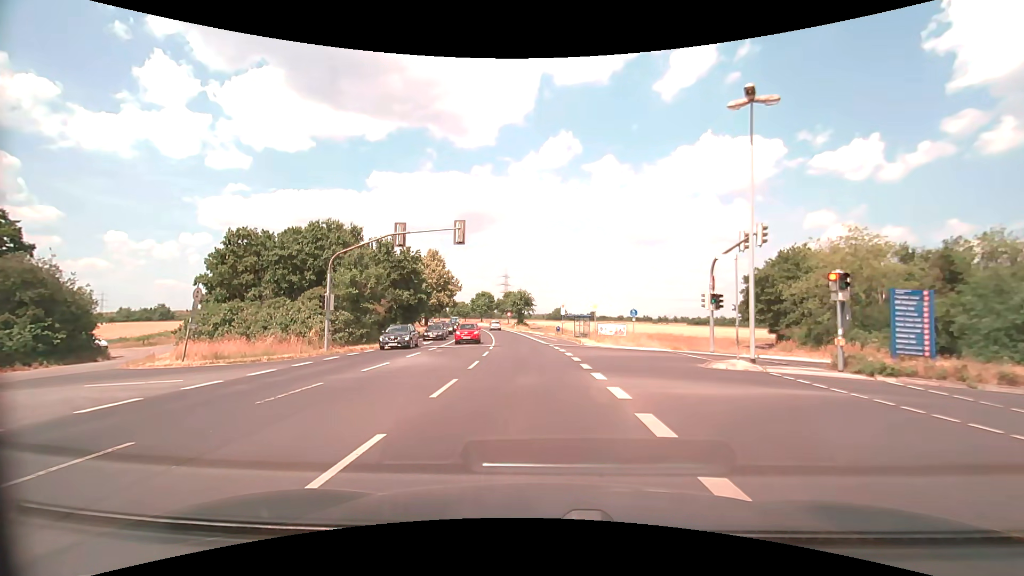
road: secondary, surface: asphalt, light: Day
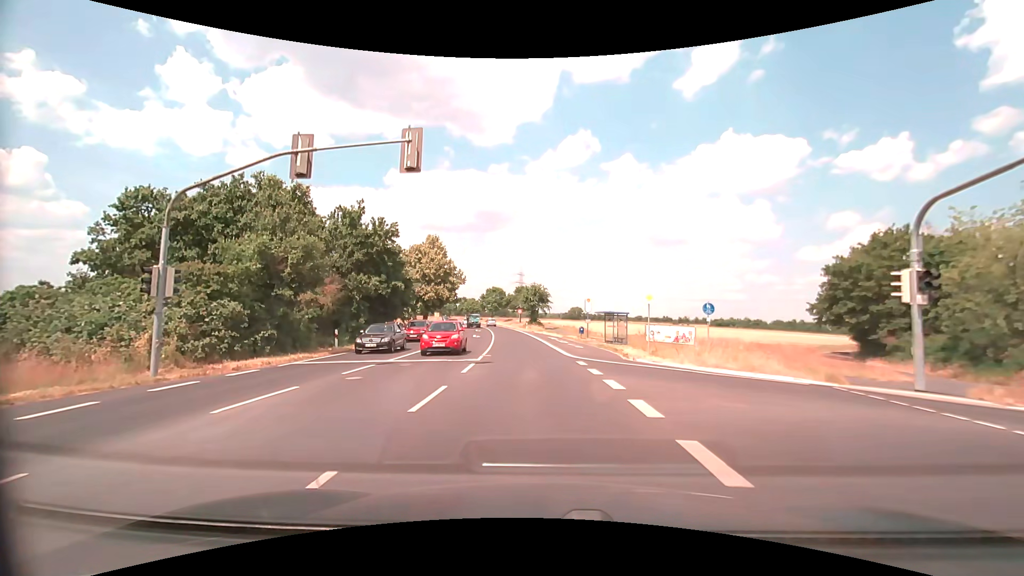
(-0.1, +14.0) m; -1°
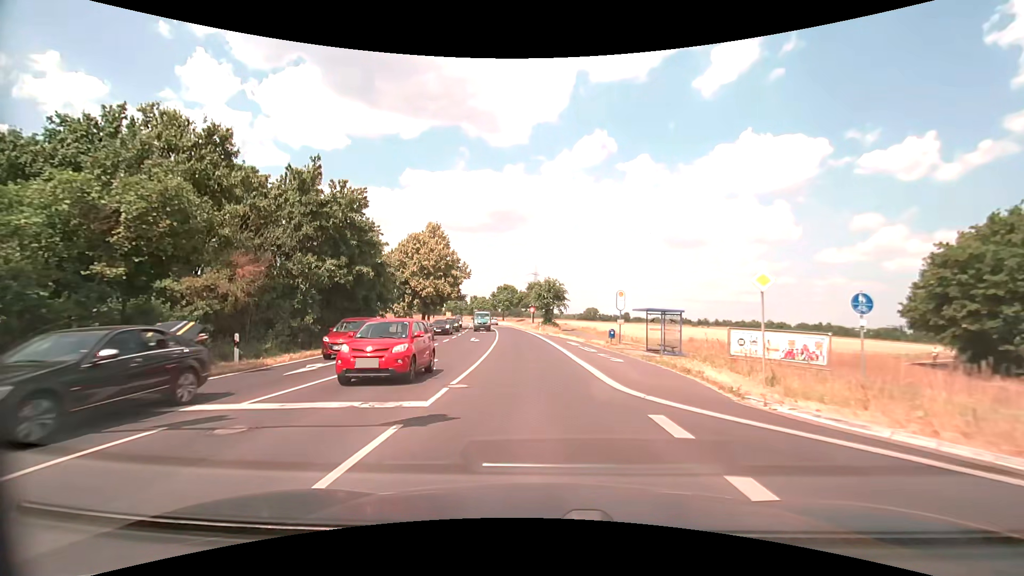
(-0.1, +10.4) m; -2°
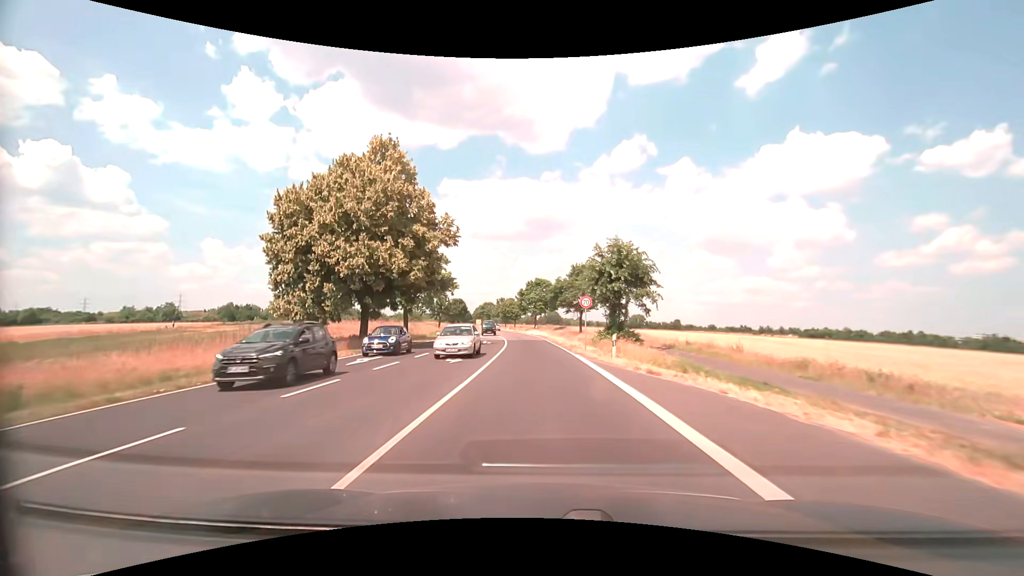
(-1.3, +36.7) m; -4°
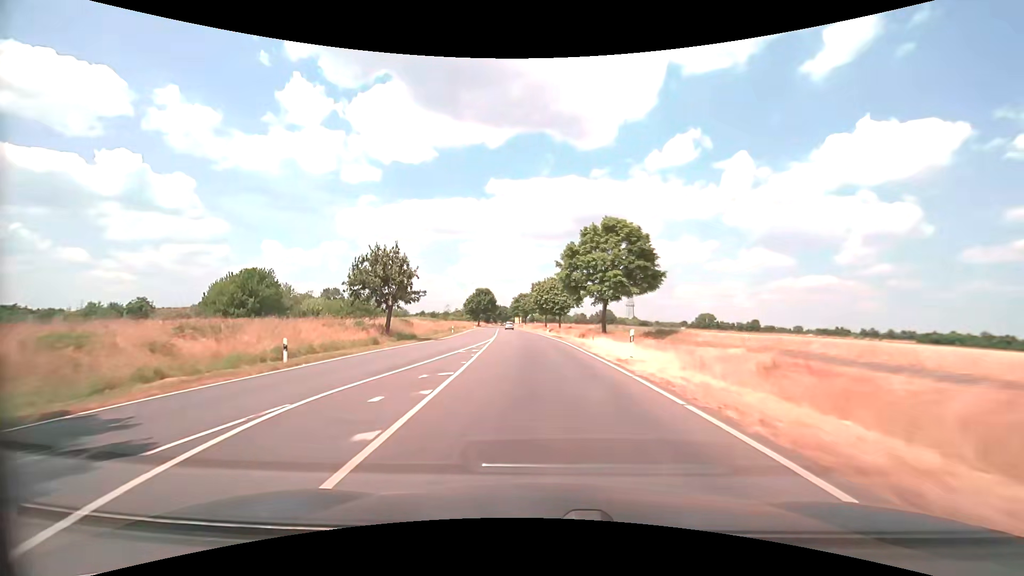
(-2.4, +53.4) m; -6°
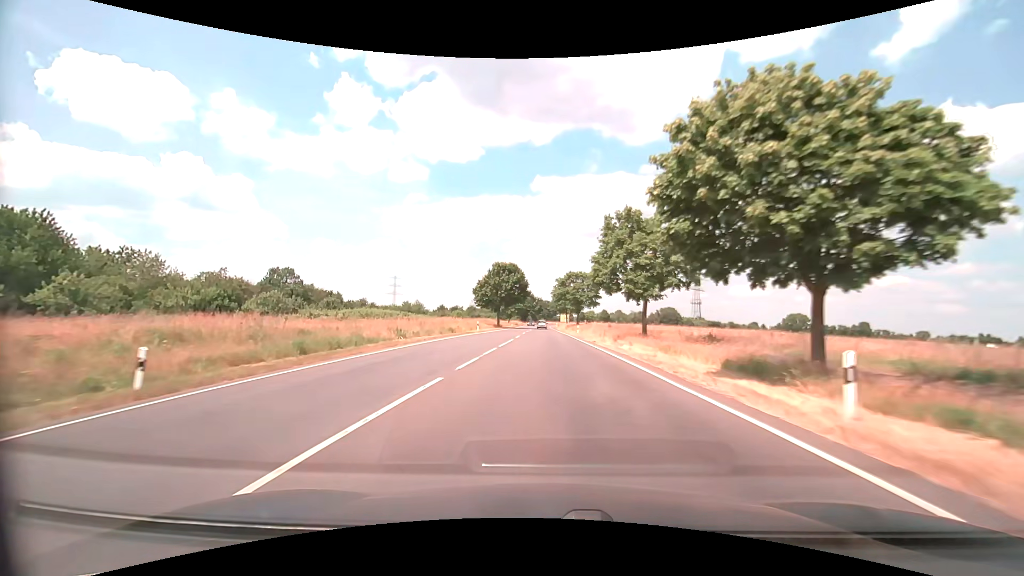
(-2.8, +58.8) m; -5°
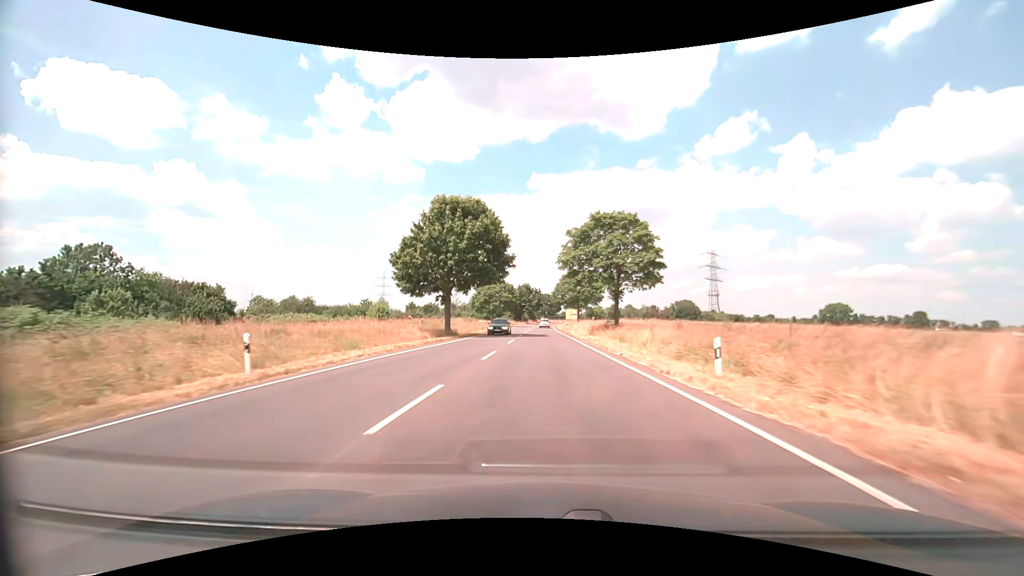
(-0.1, +45.5) m; 0°
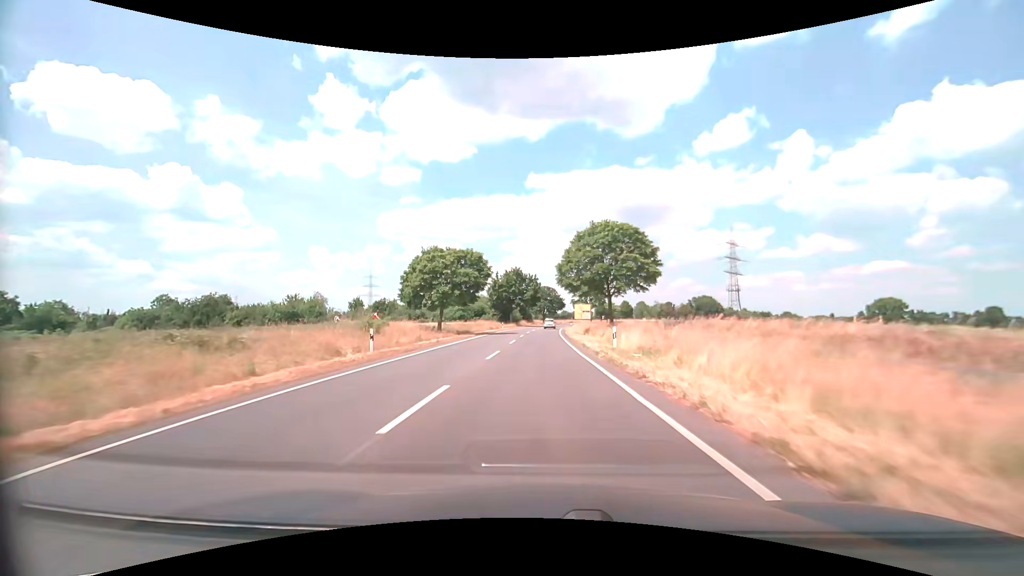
(-0.1, +44.2) m; 0°
(0, +10) (0, +20) (0, +30) (0, +40) (0, +50) (+1, +60) (+1, +70) (+1, +80) (+2, +90) (+3, +100) m
